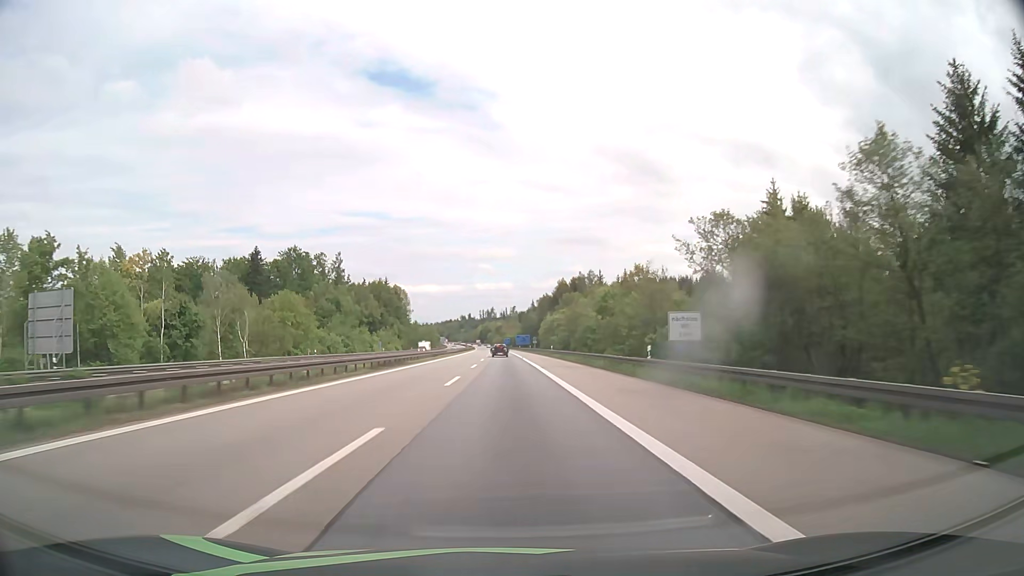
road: motorway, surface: asphalt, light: Day
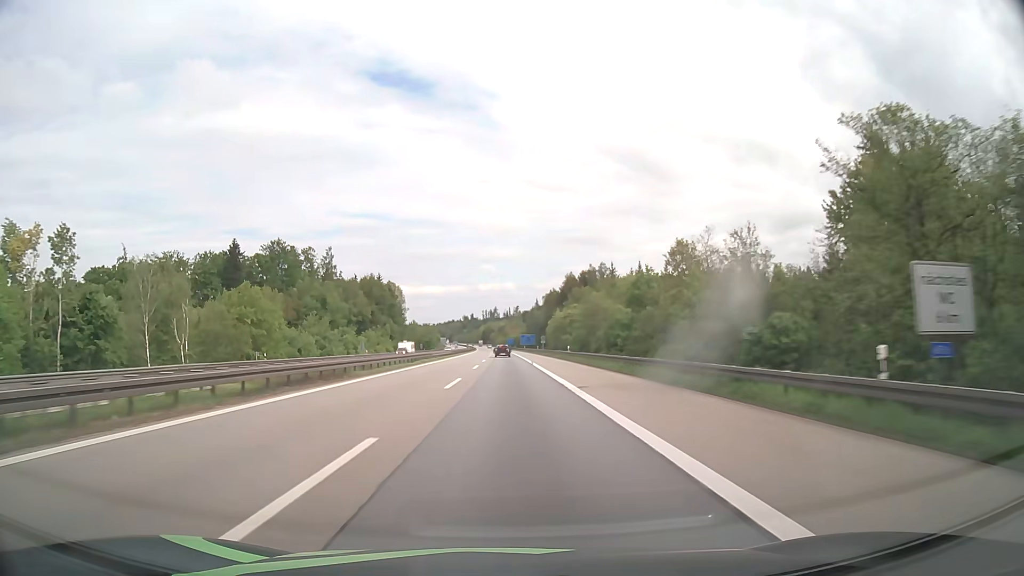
(0.0, +18.7) m; 0°
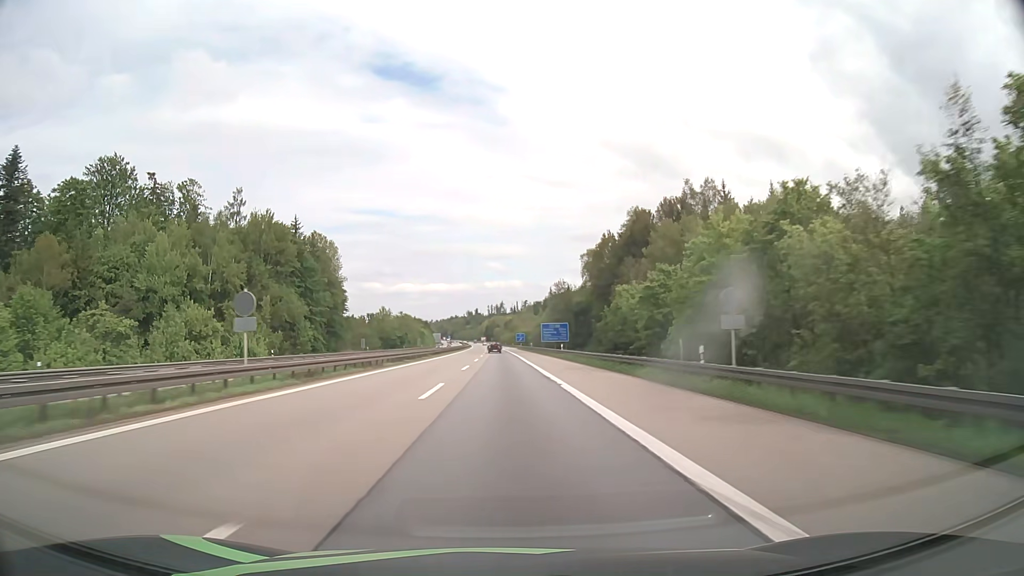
(-0.3, +95.2) m; 0°
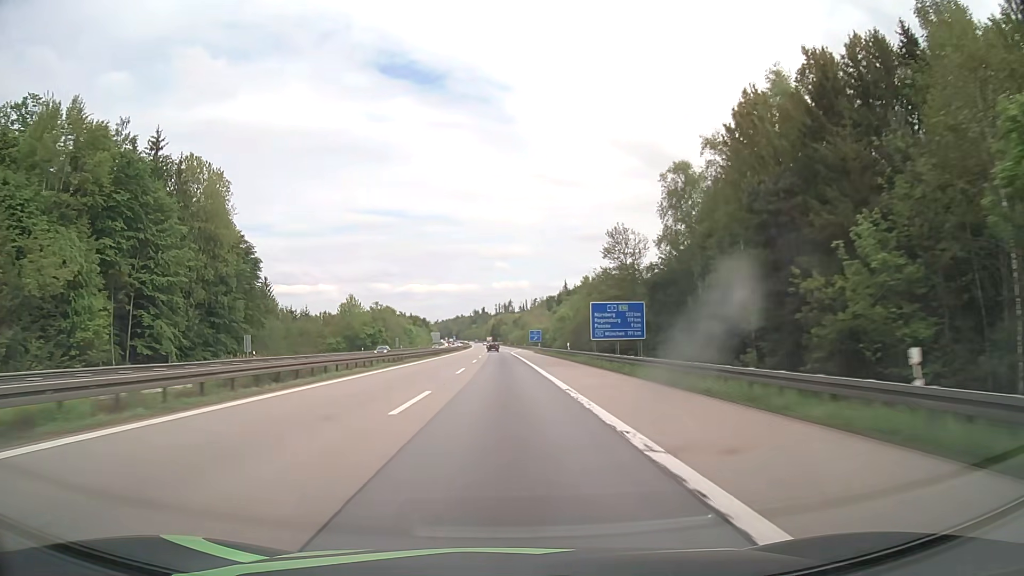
(-0.4, +57.8) m; -1°
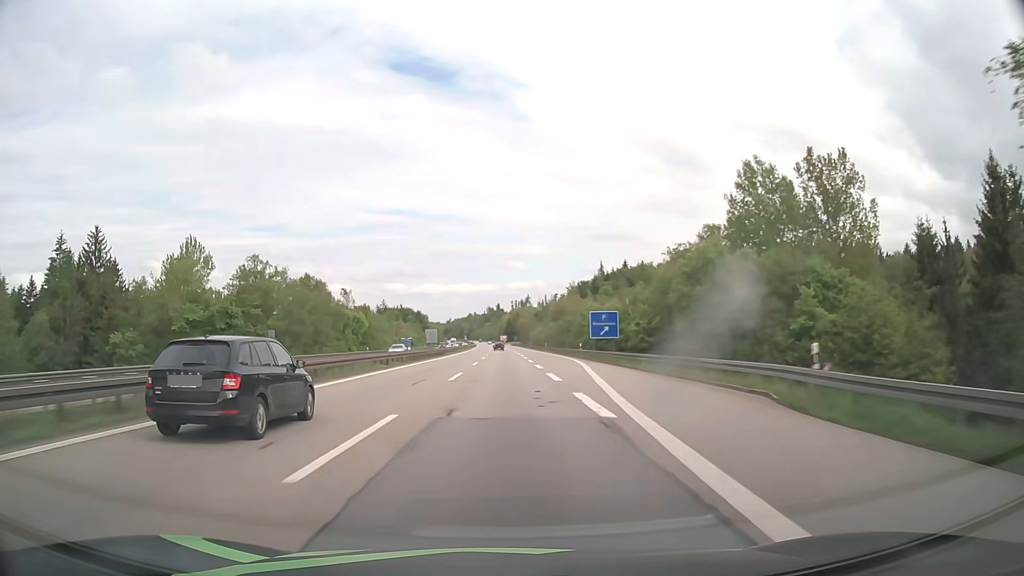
(-1.1, +96.6) m; -1°
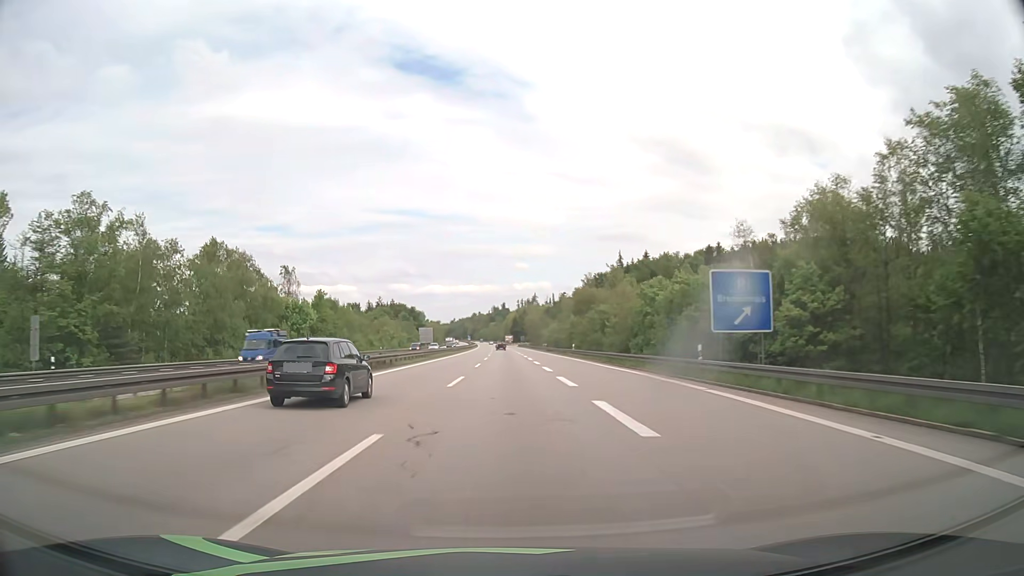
(-0.2, +38.7) m; -1°
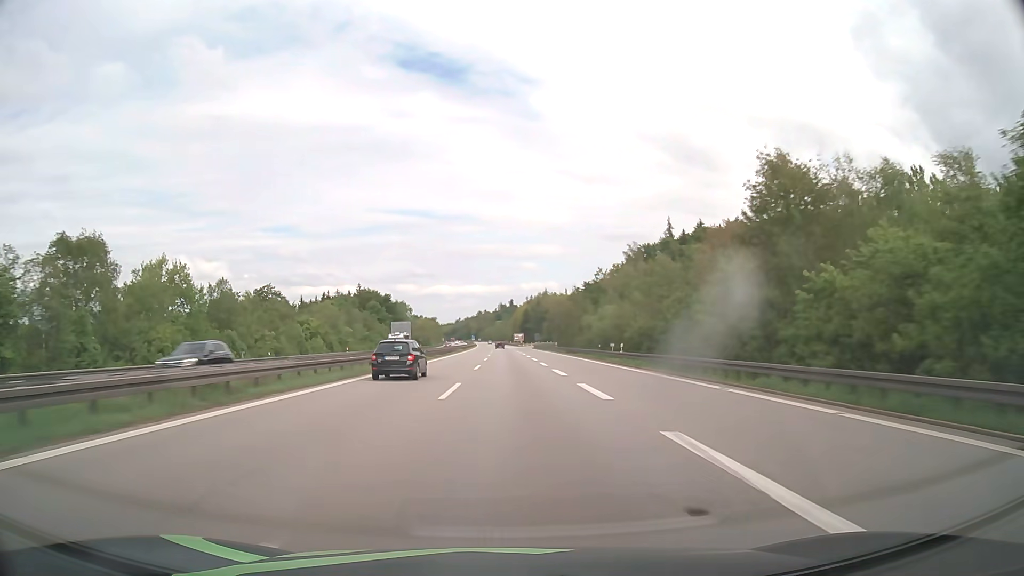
(-0.3, +77.4) m; -1°
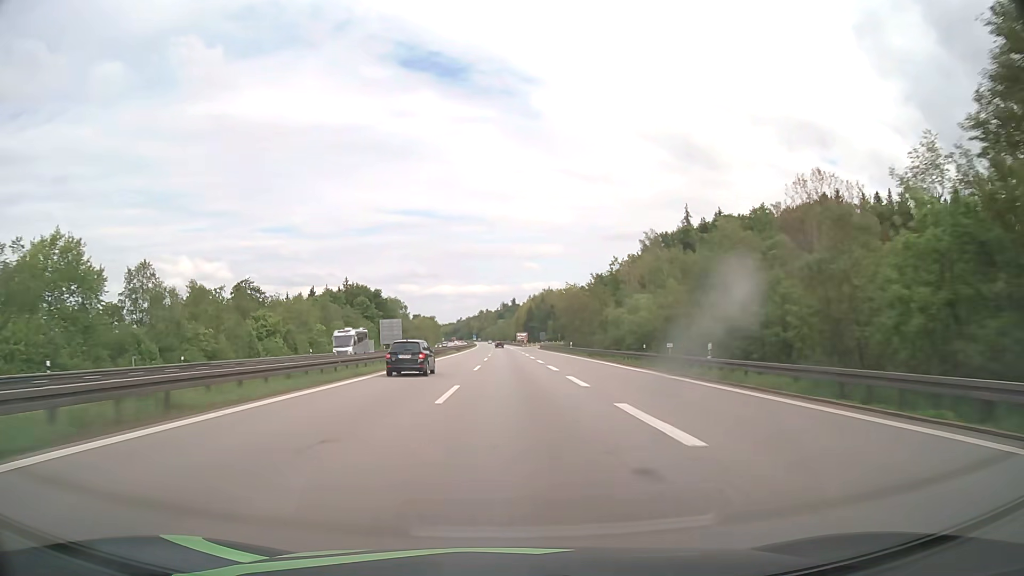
(0.0, +19.4) m; 0°
